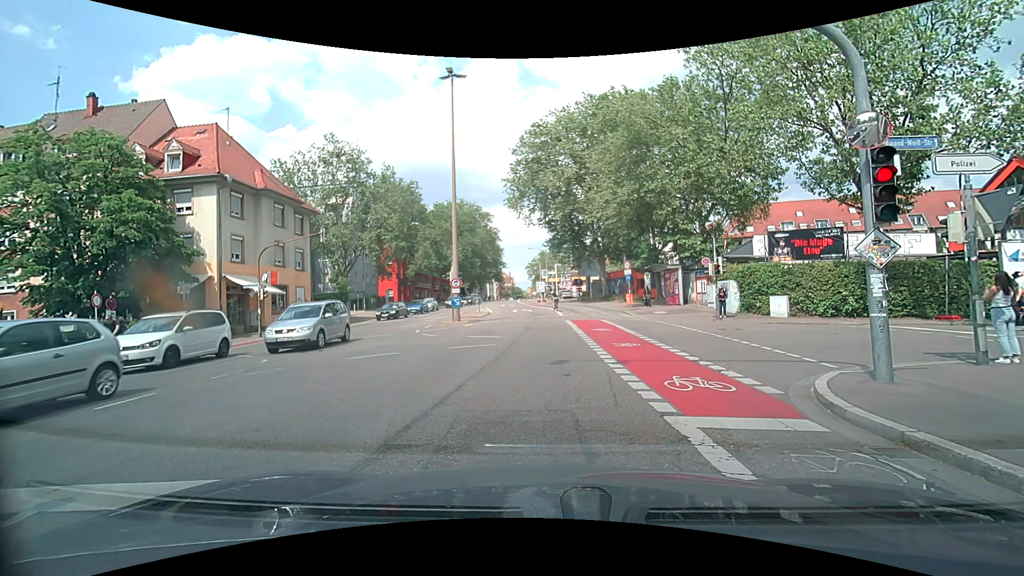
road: secondary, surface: asphalt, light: Day
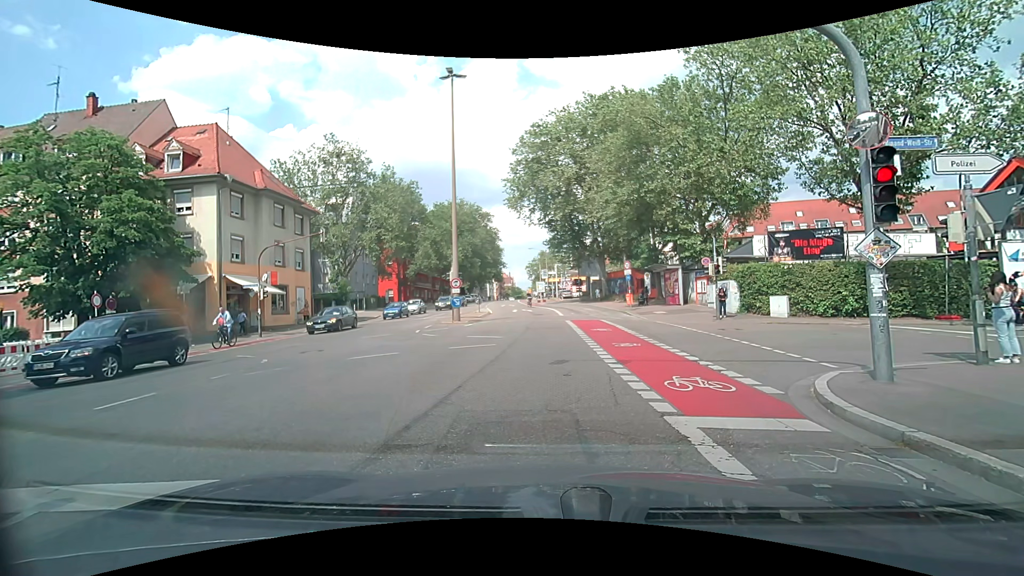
(0.0, 0.0) m; 0°
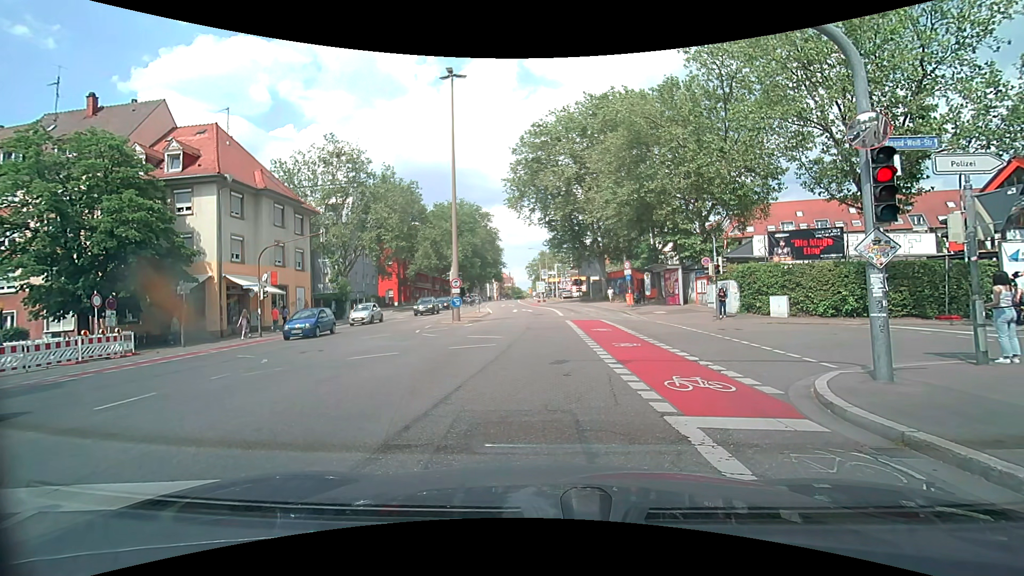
(0.0, 0.0) m; 0°
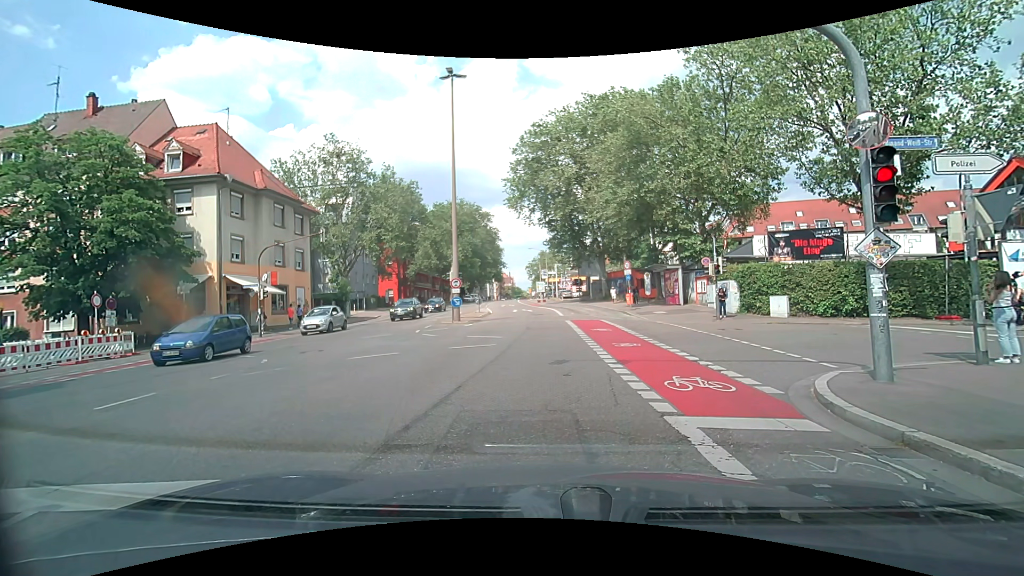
(0.0, 0.0) m; 0°
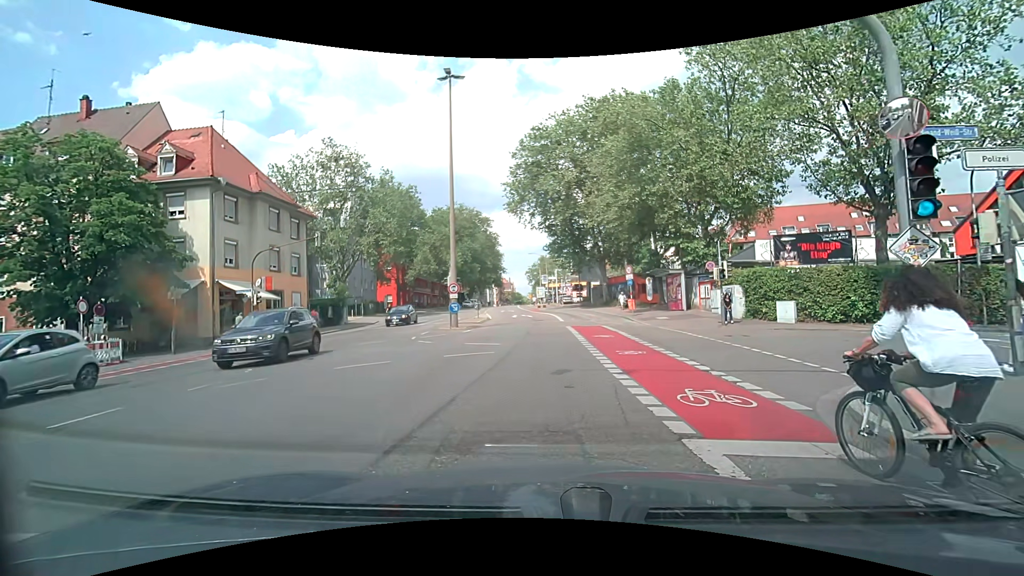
(0.0, +0.8) m; 0°
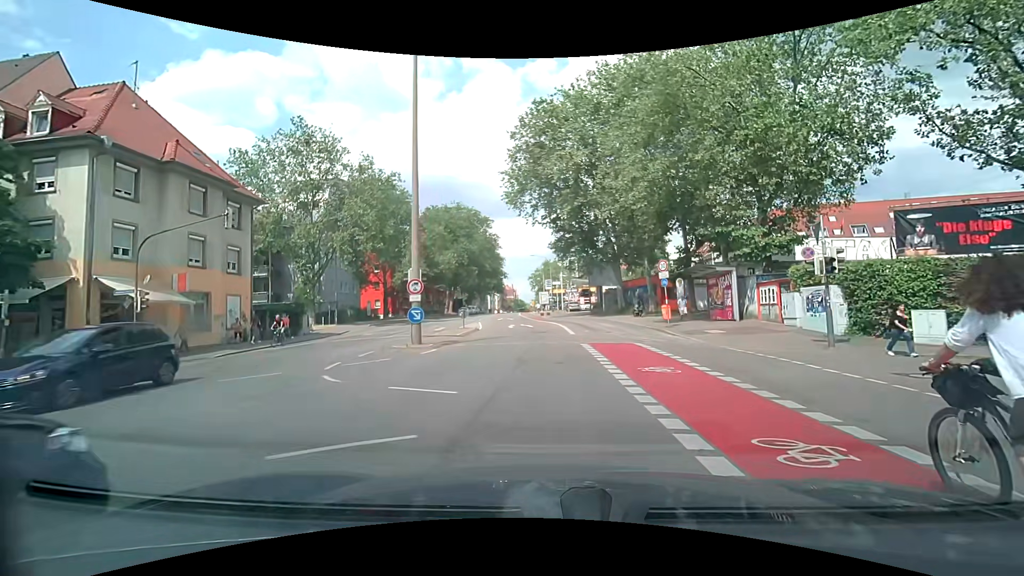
(+0.1, +9.2) m; 0°
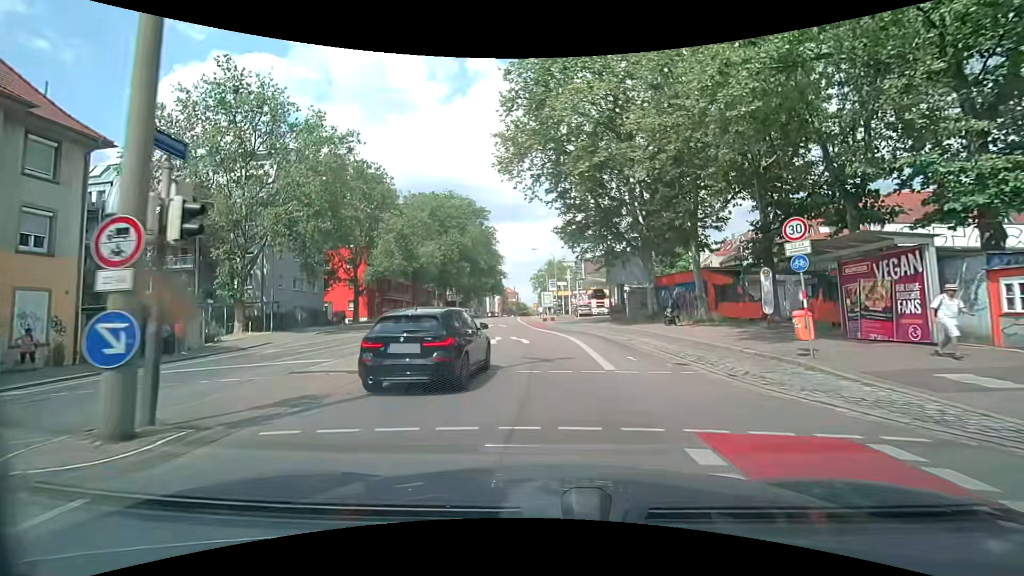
(+0.1, +13.4) m; 0°
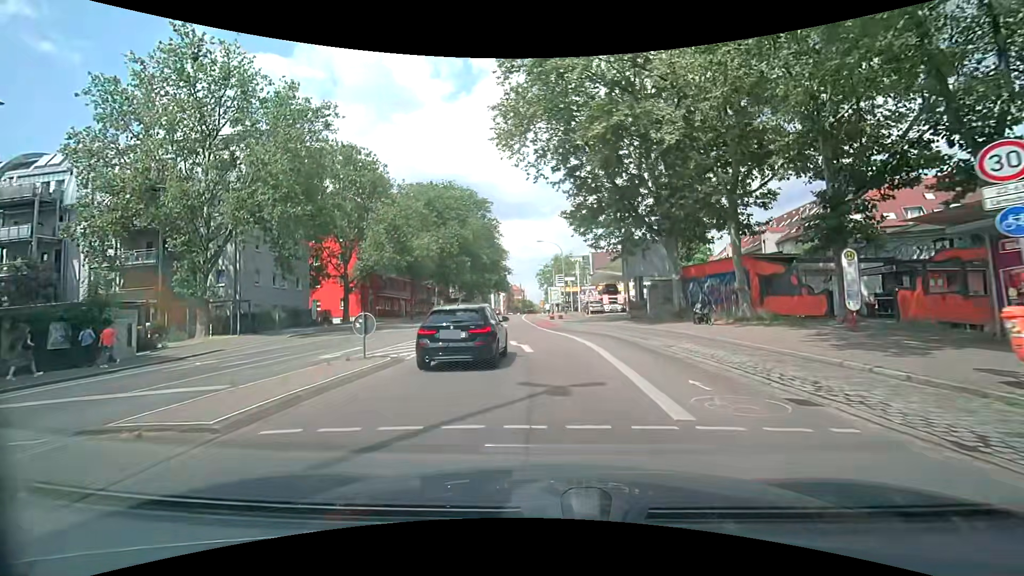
(0.0, +5.4) m; 0°
(0, +10) (-1, +20) (-2, +30) (-3, +40) (-4, +50) (-5, +60) (-5, +70) (-5, +80) (-6, +90) (-6, +100) m
